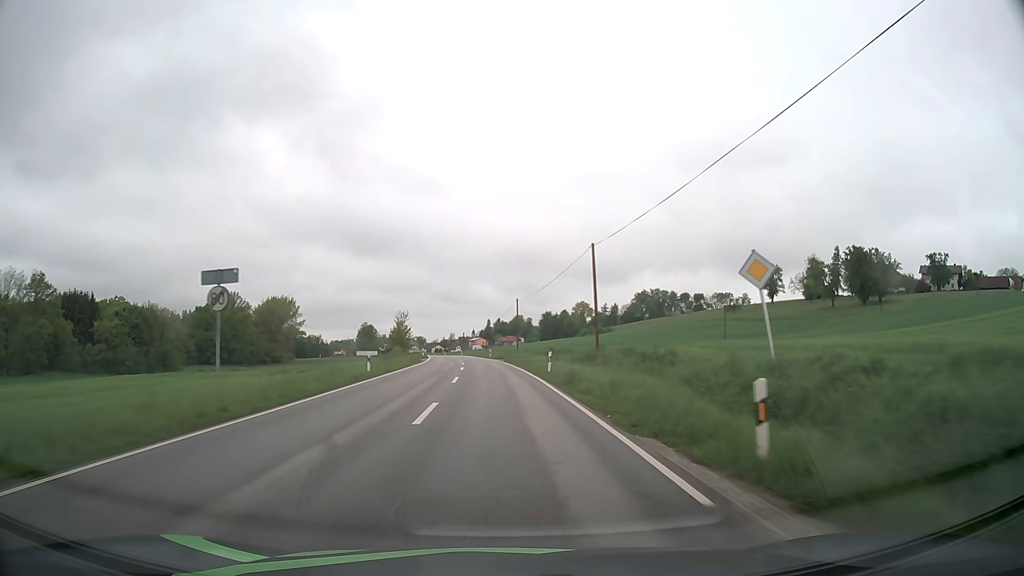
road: secondary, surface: asphalt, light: Day
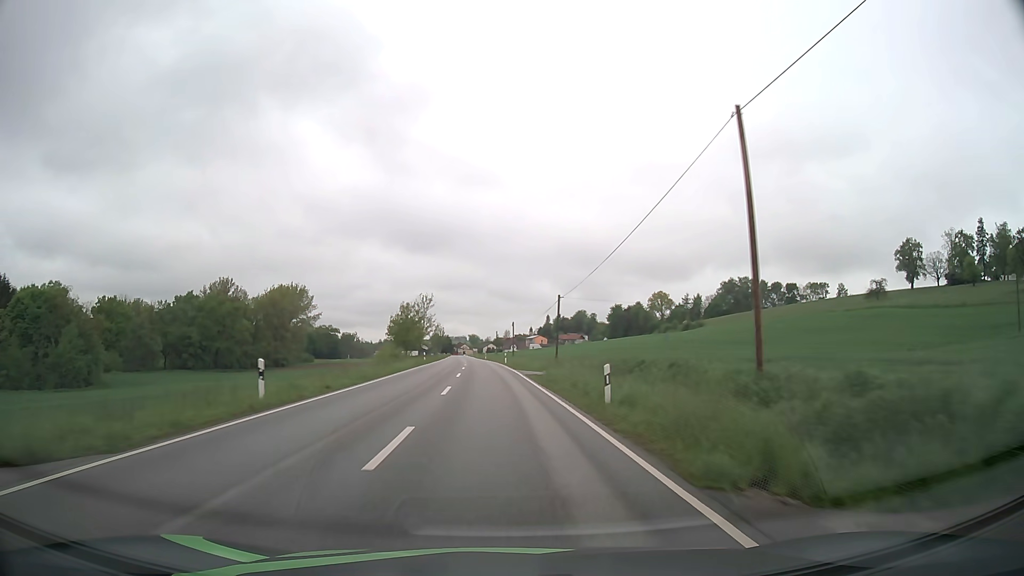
(-2.8, +64.5) m; -5°
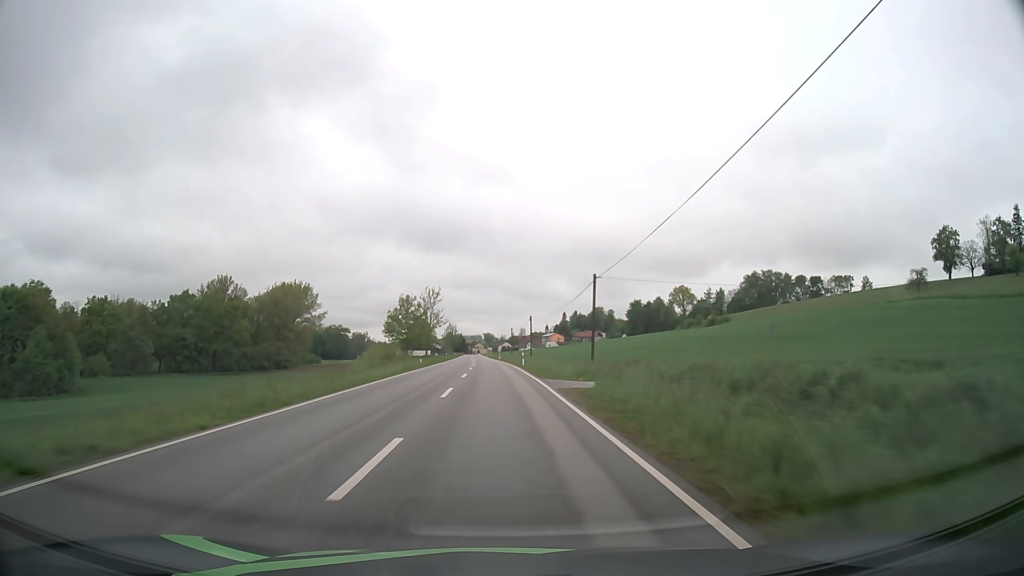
(-0.1, +13.6) m; -1°
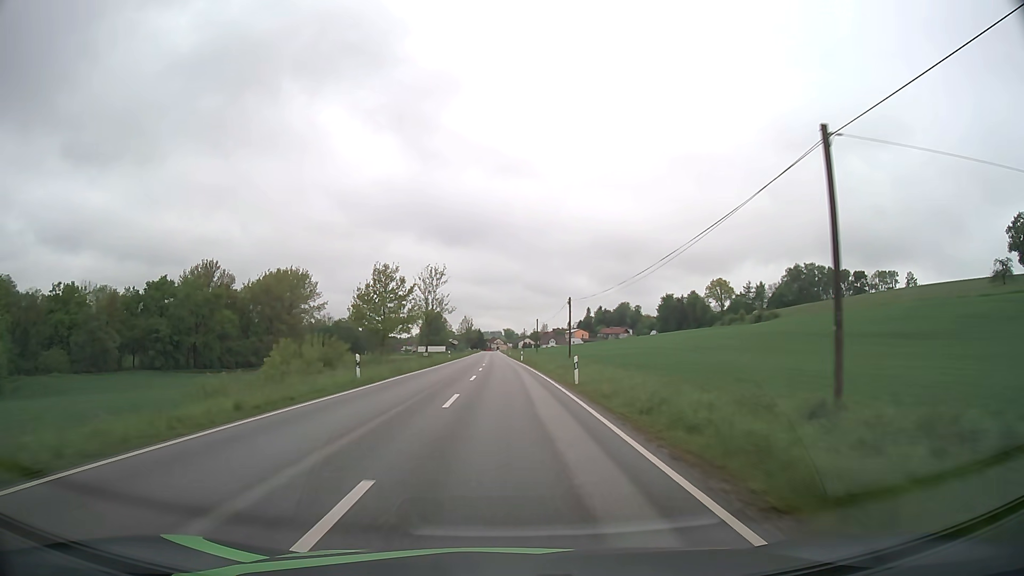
(-0.5, +27.5) m; -2°
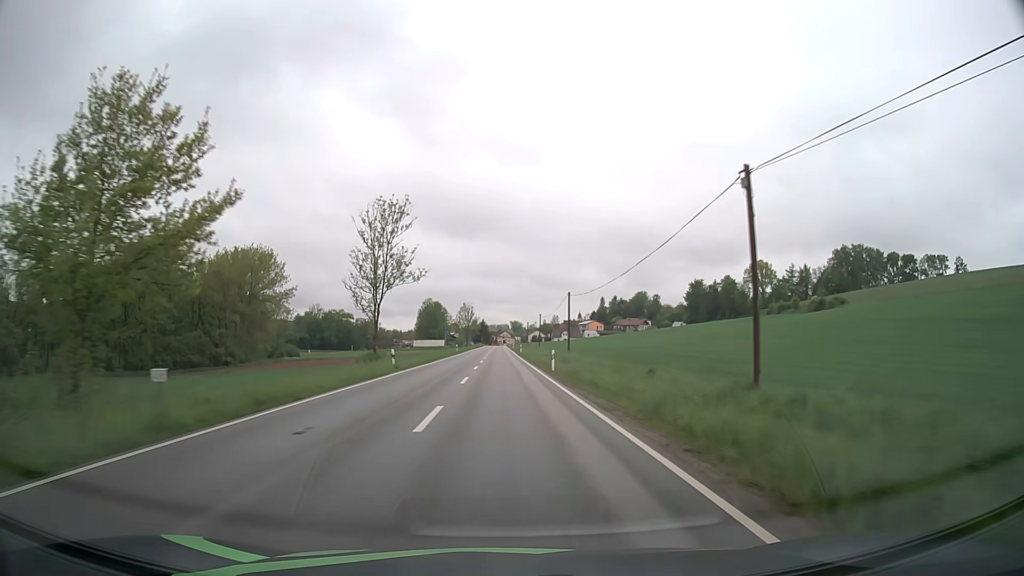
(-0.3, +40.5) m; -1°
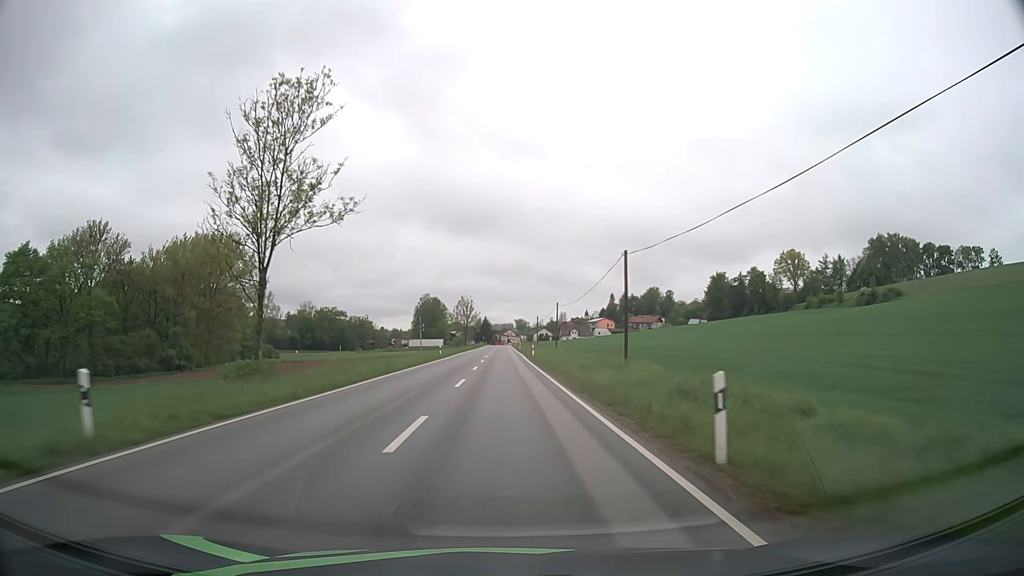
(0.0, +25.8) m; 0°
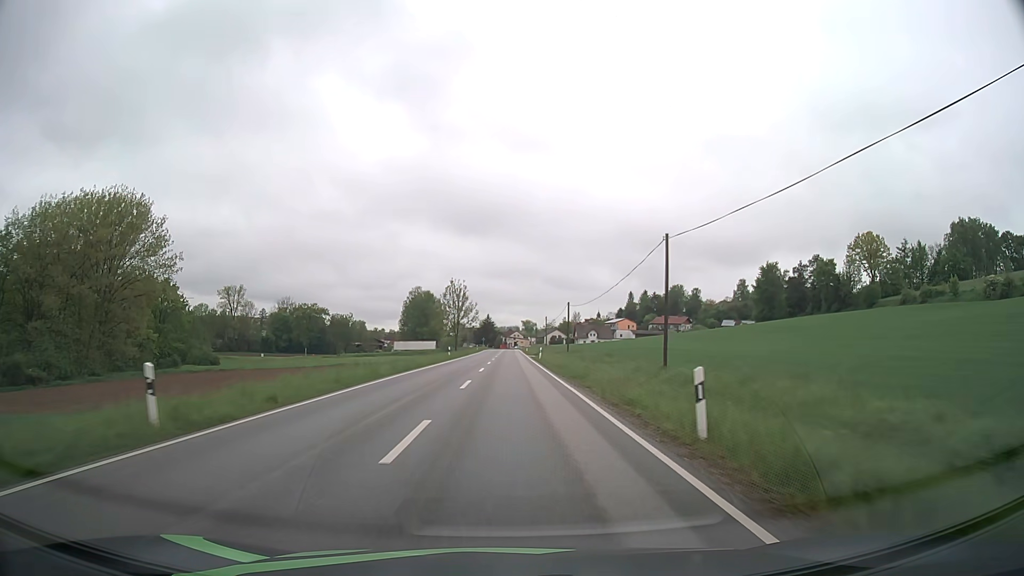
(-0.3, +48.5) m; -1°
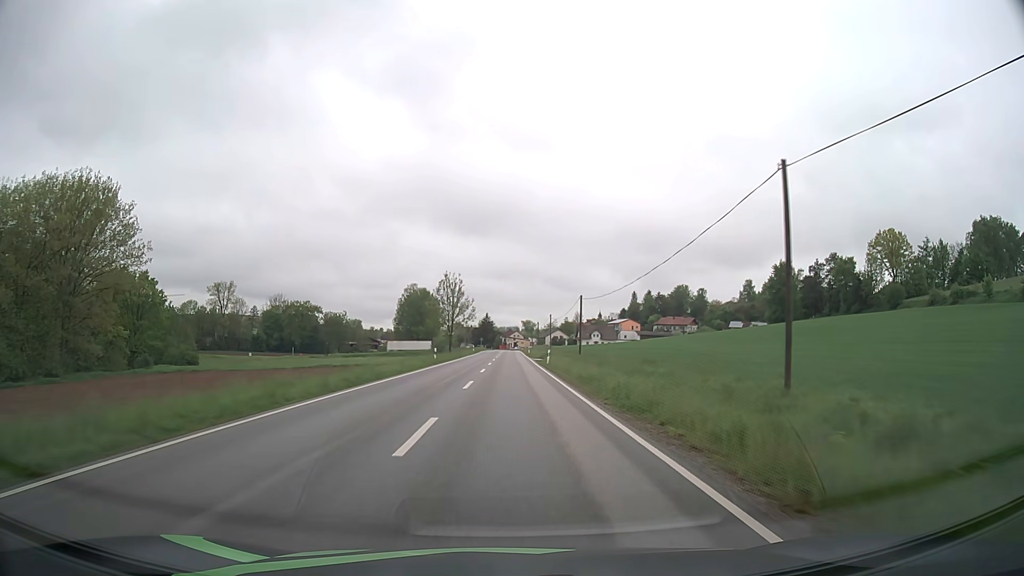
(0.0, +11.4) m; 0°
